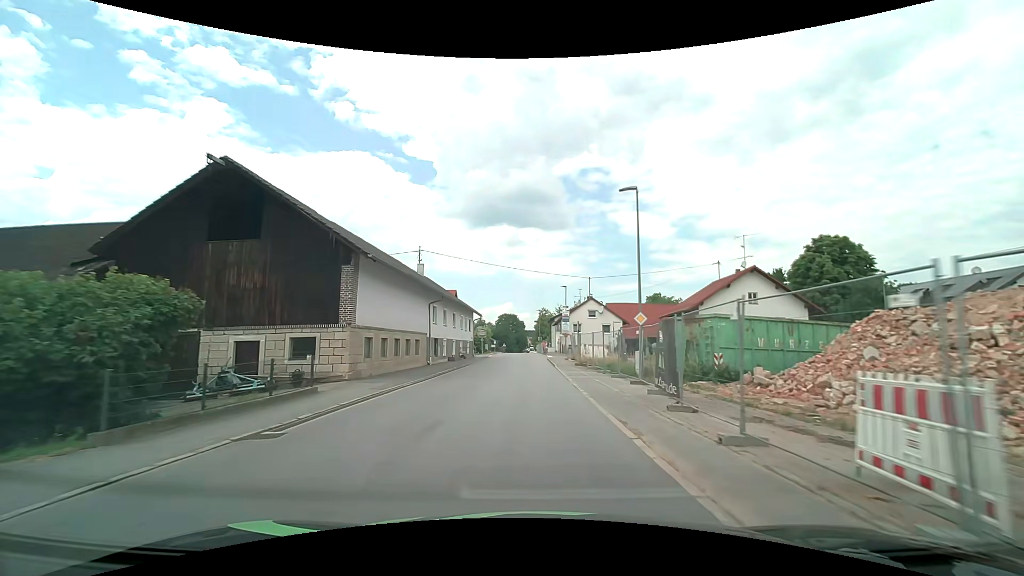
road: secondary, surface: asphalt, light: Day
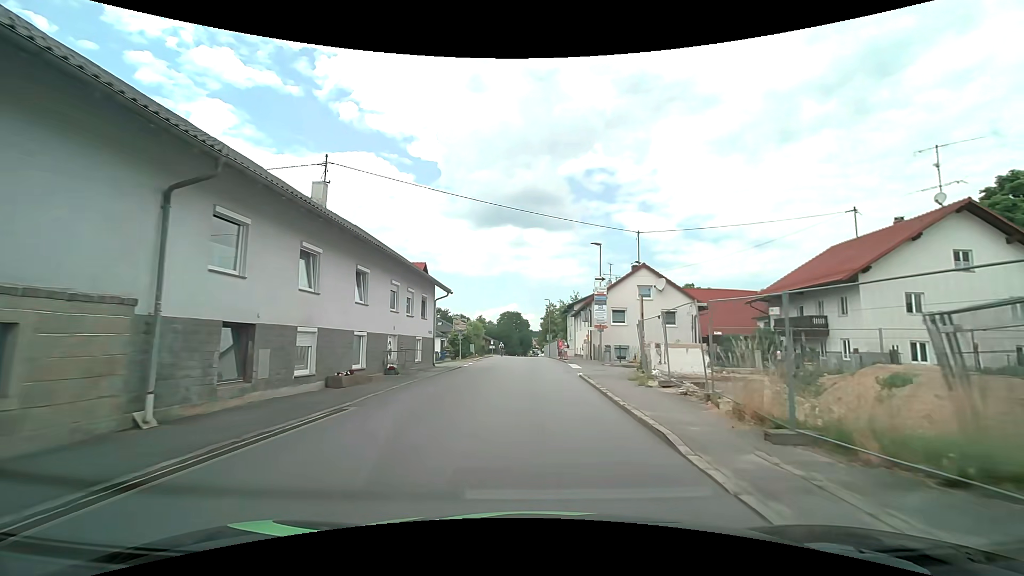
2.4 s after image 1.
(-0.1, +24.7) m; 0°
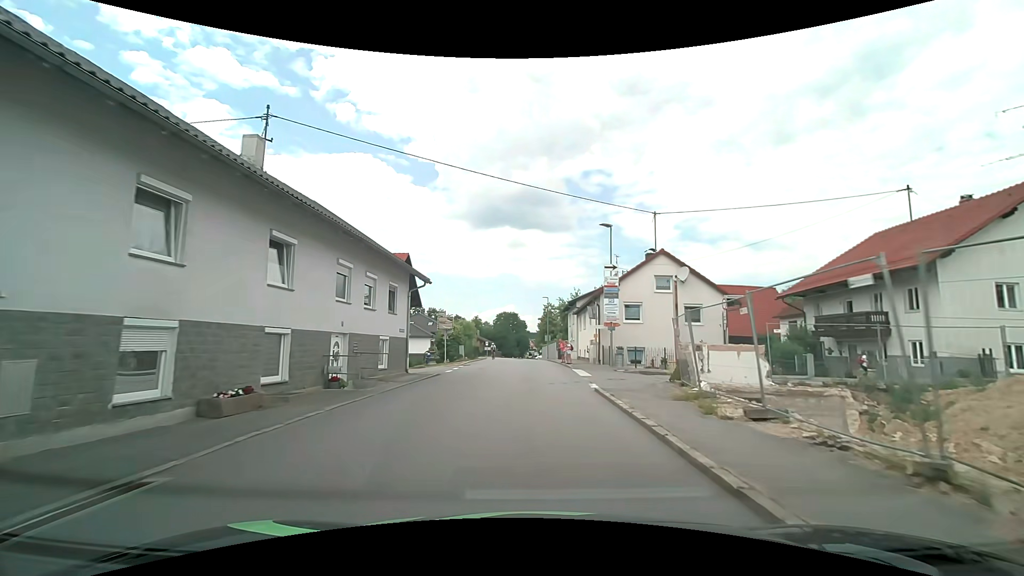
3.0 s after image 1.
(0.0, +5.6) m; 0°
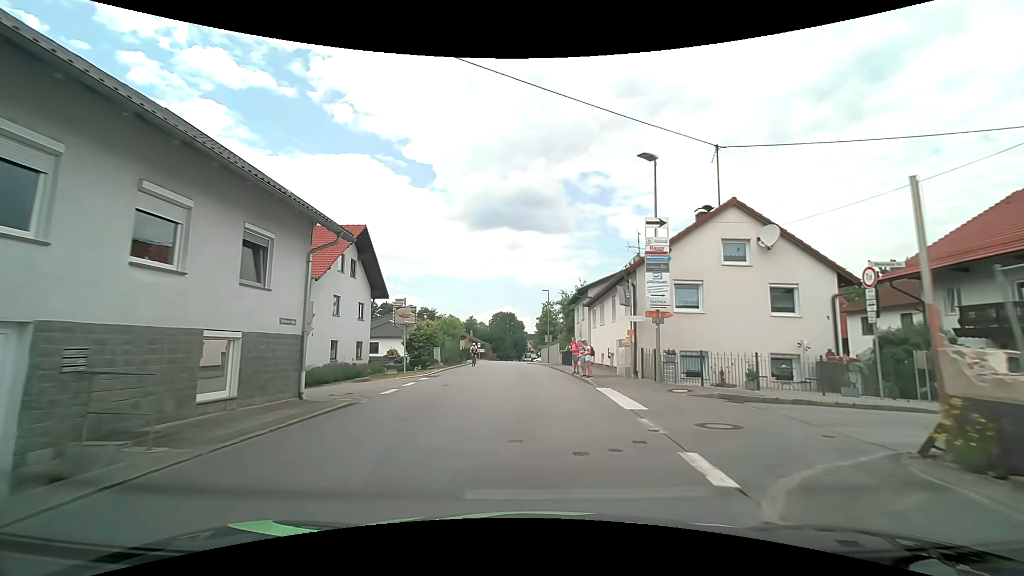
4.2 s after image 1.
(0.0, +10.6) m; 0°
